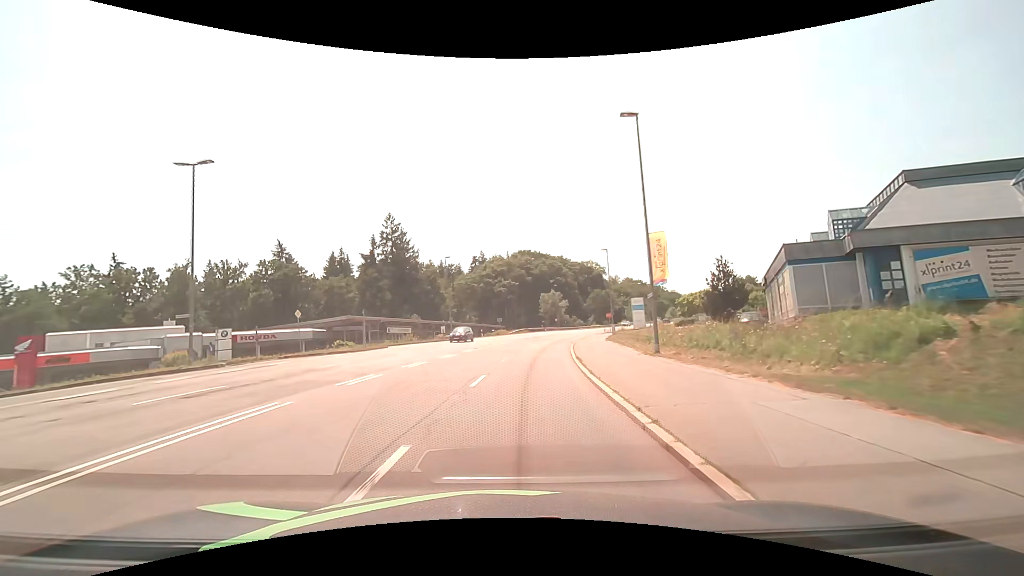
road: secondary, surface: asphalt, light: Day
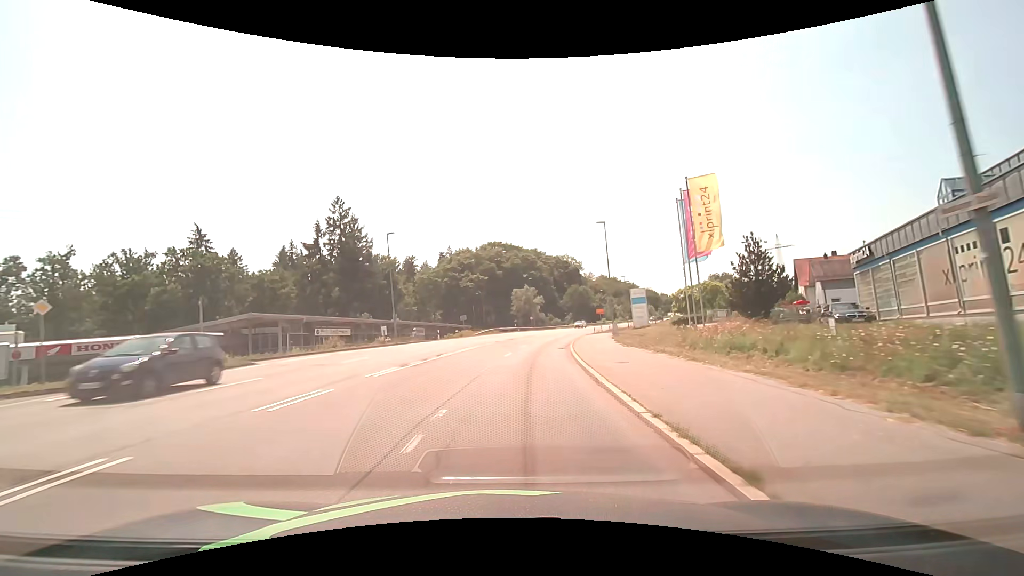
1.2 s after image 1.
(+0.5, +15.6) m; +3°
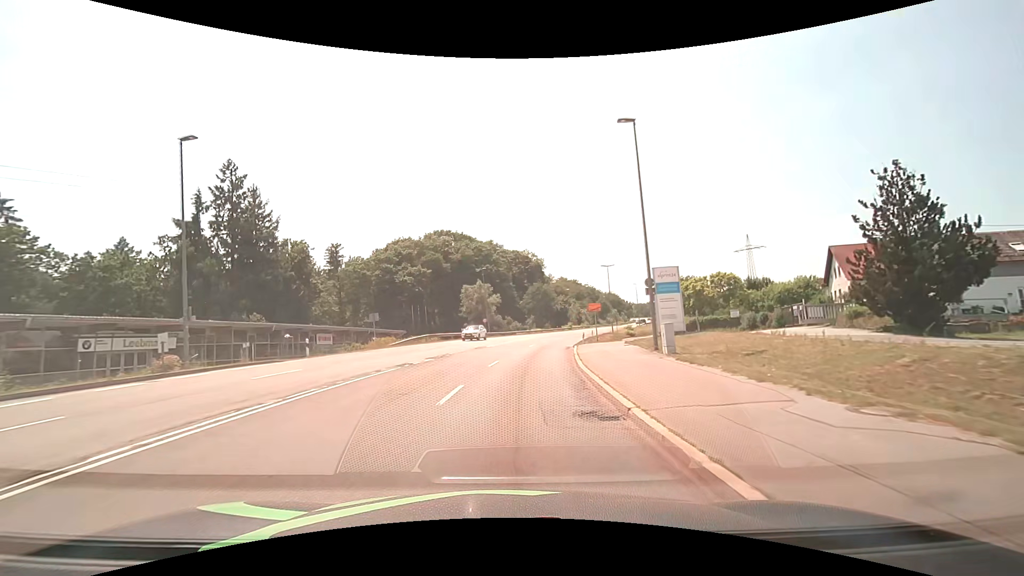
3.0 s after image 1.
(+1.1, +23.4) m; +5°
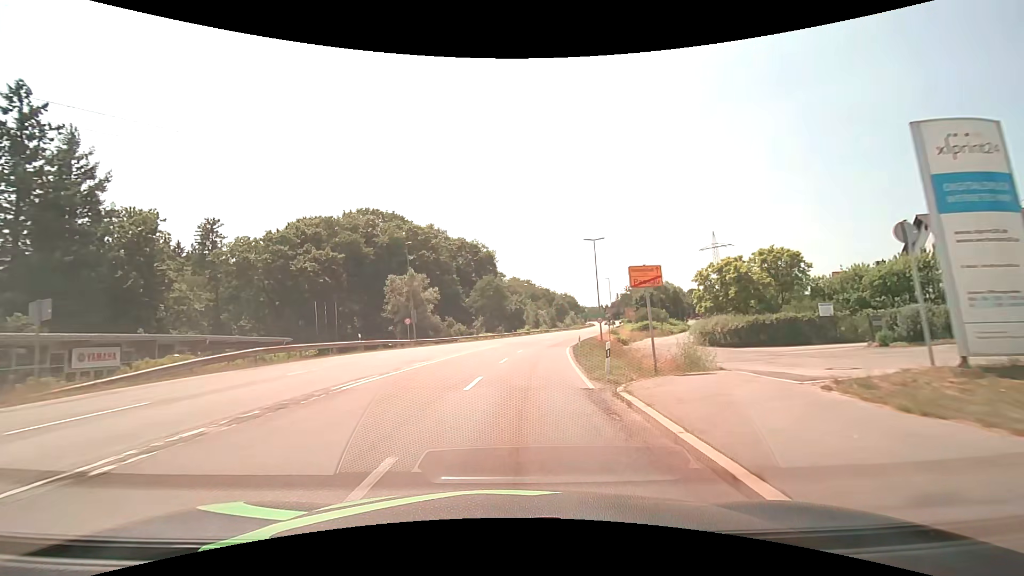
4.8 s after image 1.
(+1.0, +24.0) m; +5°
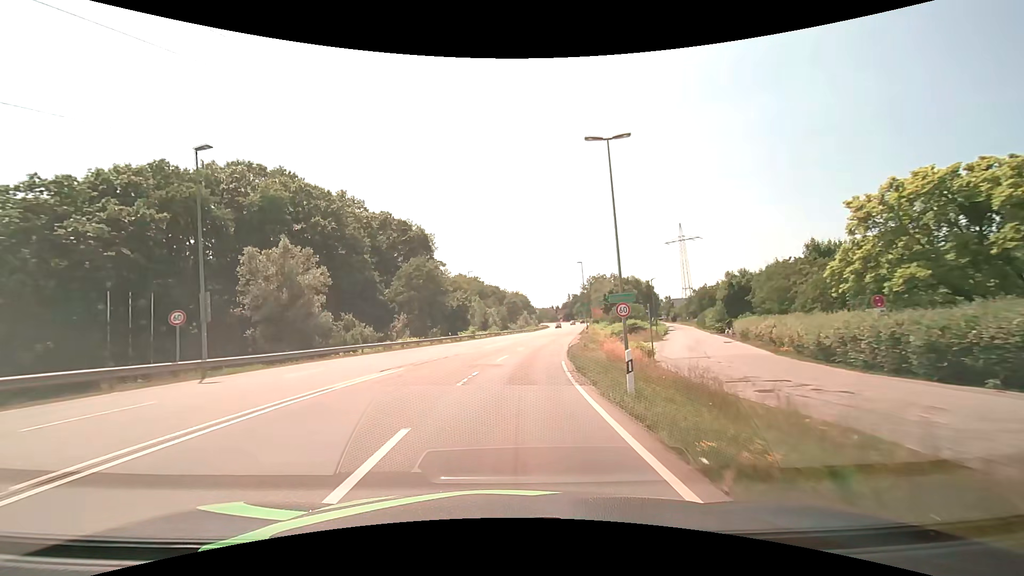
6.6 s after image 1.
(+1.5, +25.7) m; +6°
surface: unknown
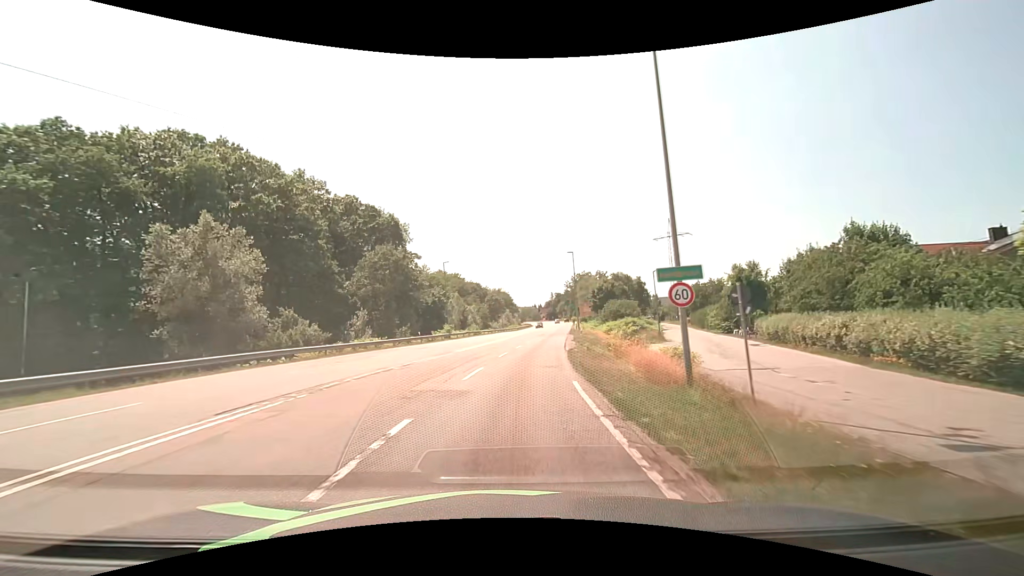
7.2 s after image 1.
(+0.2, +8.8) m; +2°
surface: asphalt
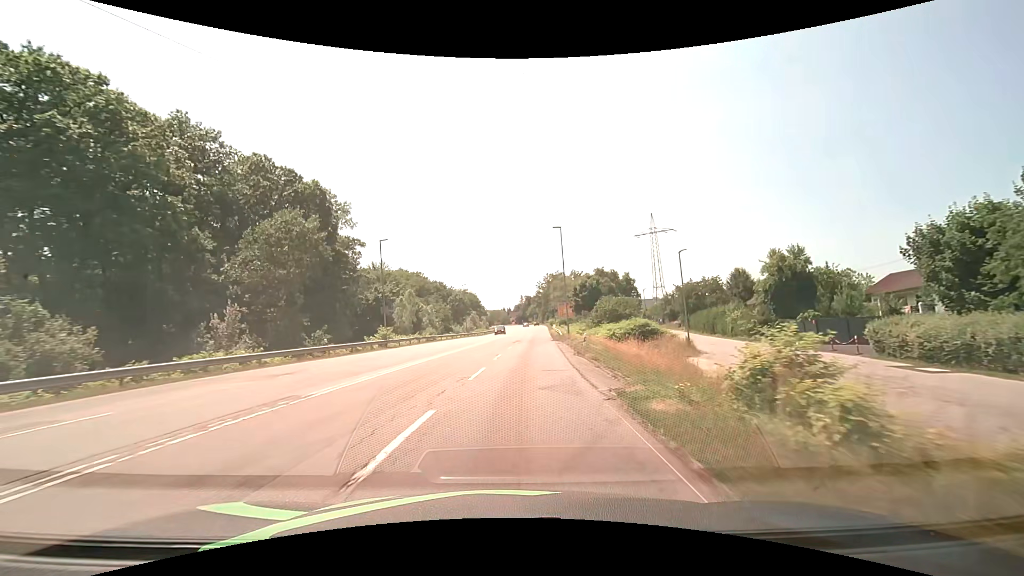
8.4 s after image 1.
(+0.5, +17.9) m; +3°
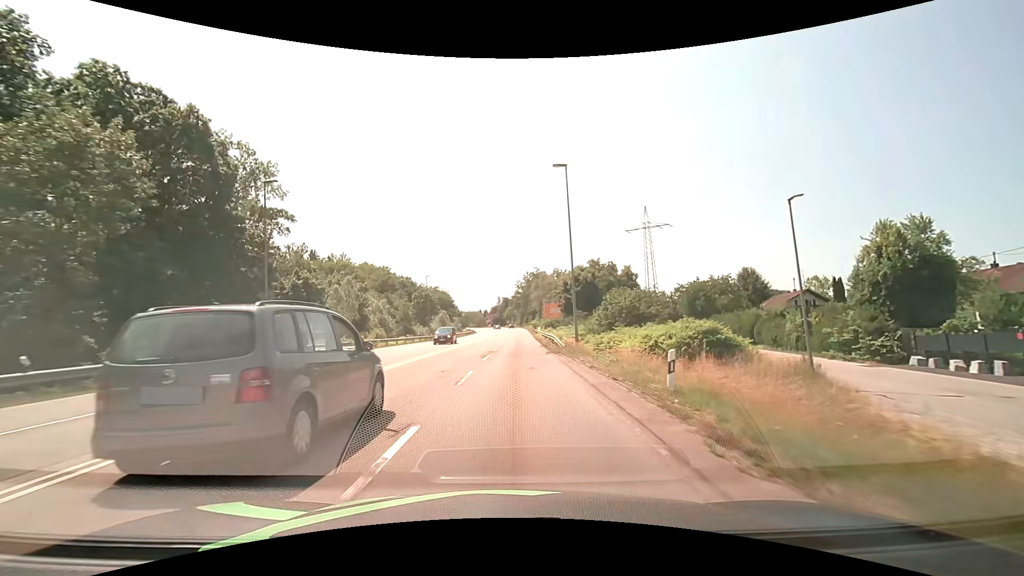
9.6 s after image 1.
(+0.5, +18.1) m; +3°
